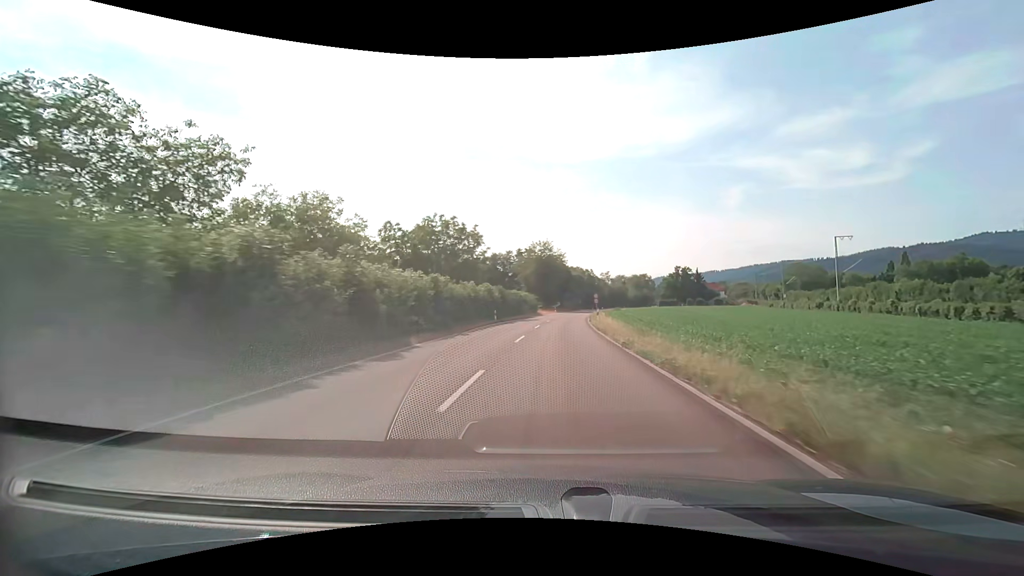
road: tertiary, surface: asphalt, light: Day
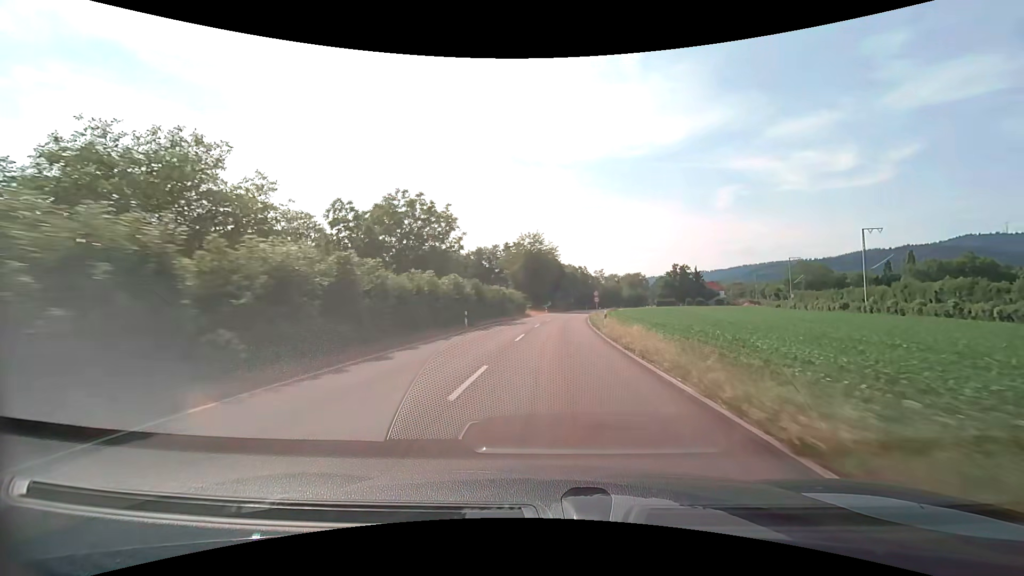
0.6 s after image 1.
(+0.1, +11.2) m; +1°
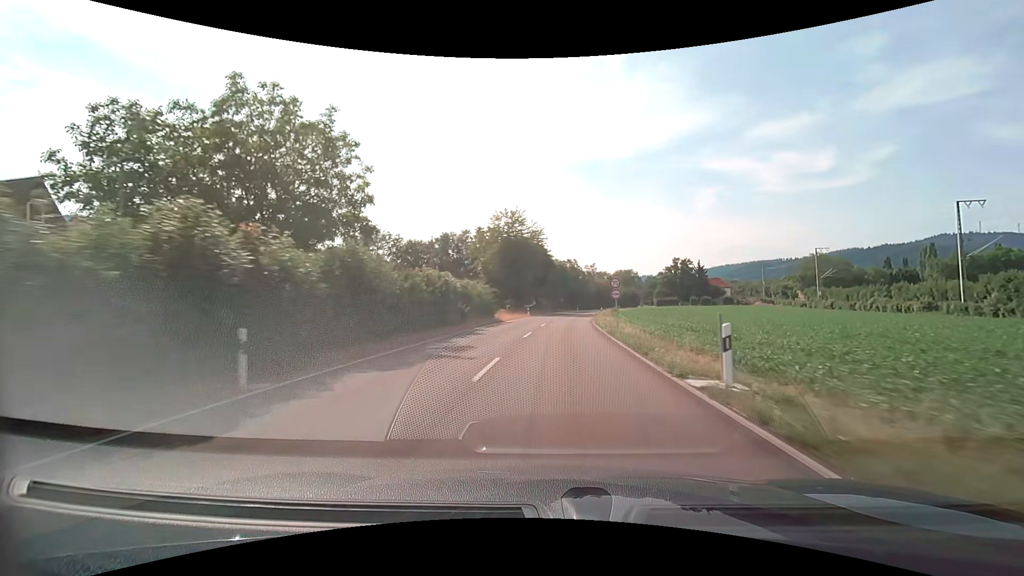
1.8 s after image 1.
(+0.4, +22.1) m; +2°
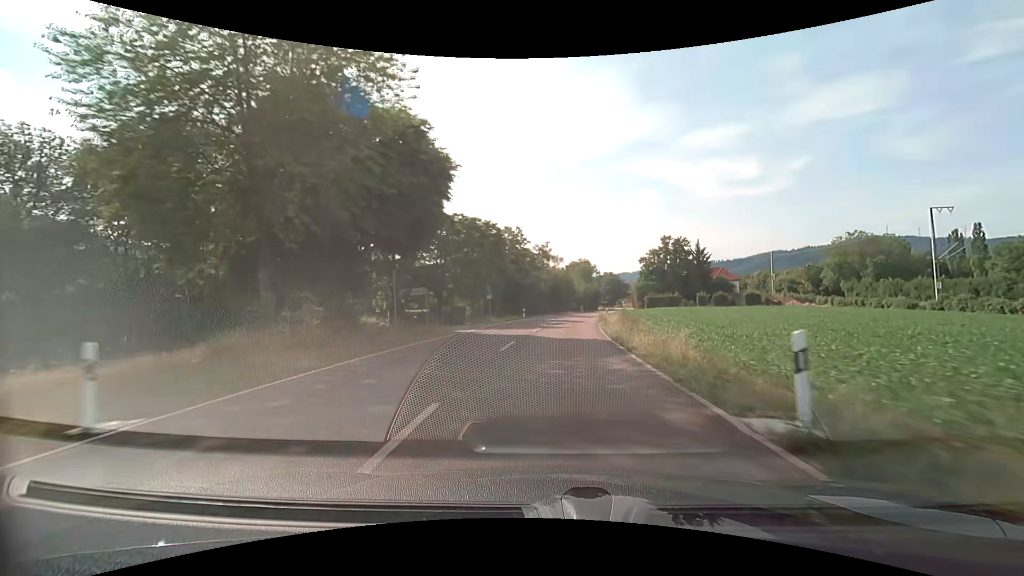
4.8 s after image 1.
(+2.8, +53.5) m; +6°
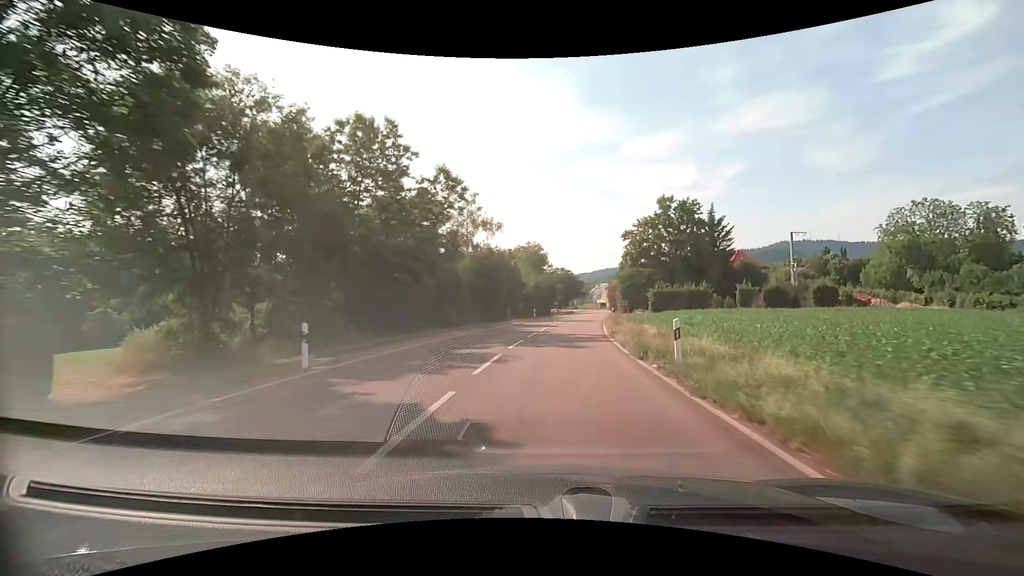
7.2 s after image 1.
(+2.1, +40.5) m; +6°
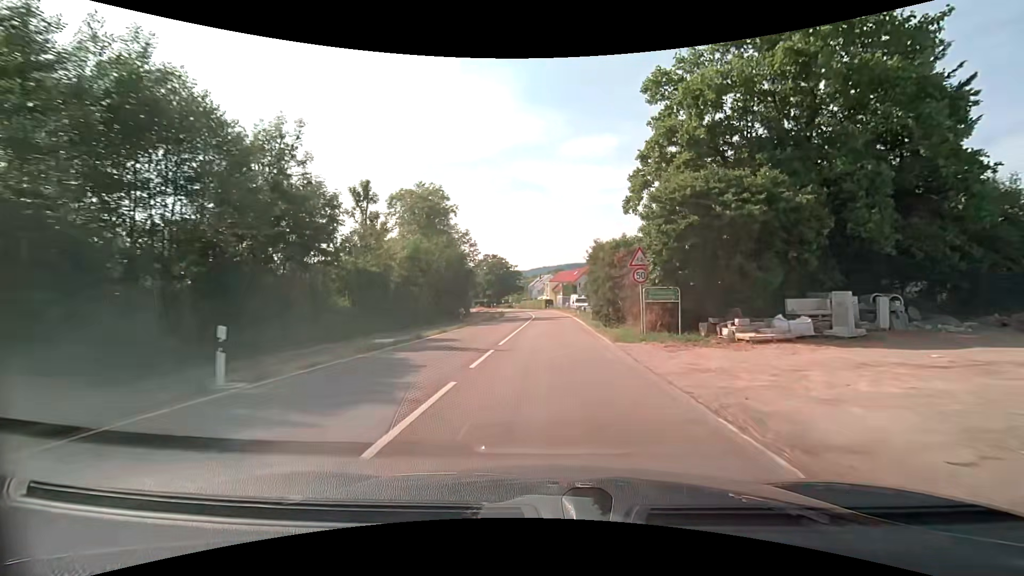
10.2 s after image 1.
(+3.6, +46.5) m; +7°
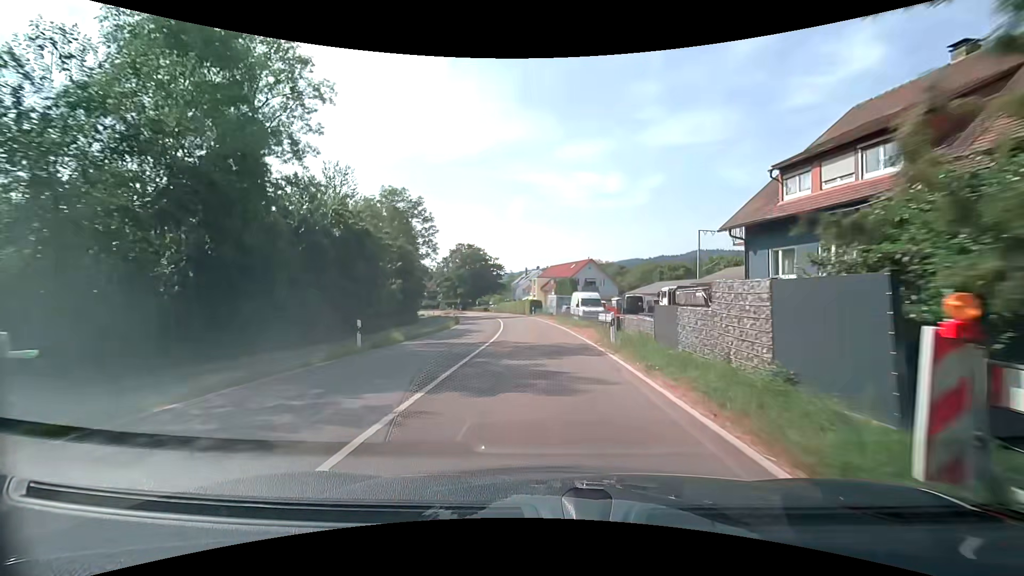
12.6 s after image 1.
(+0.6, +31.0) m; +2°
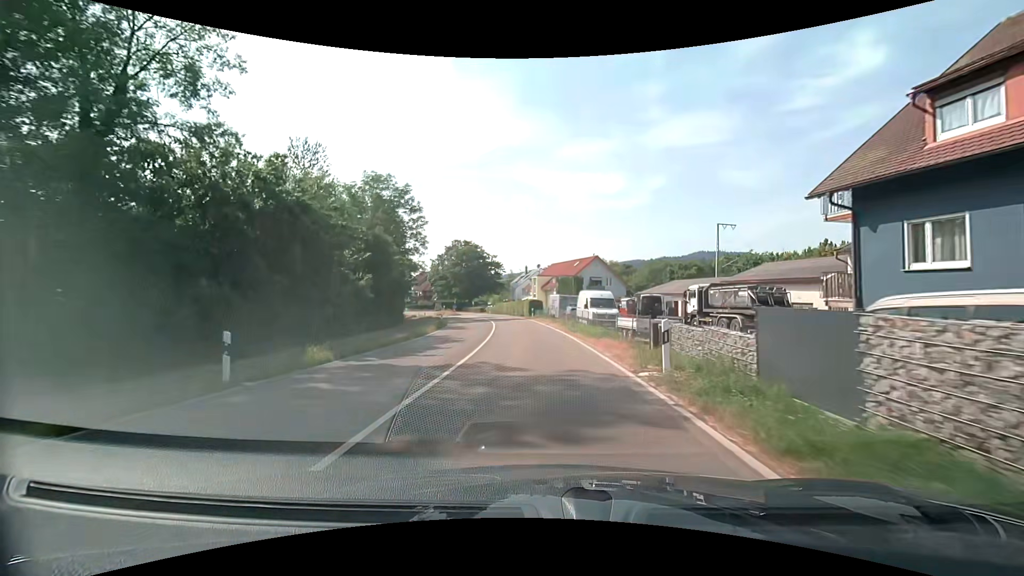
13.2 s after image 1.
(0.0, +7.3) m; 0°
